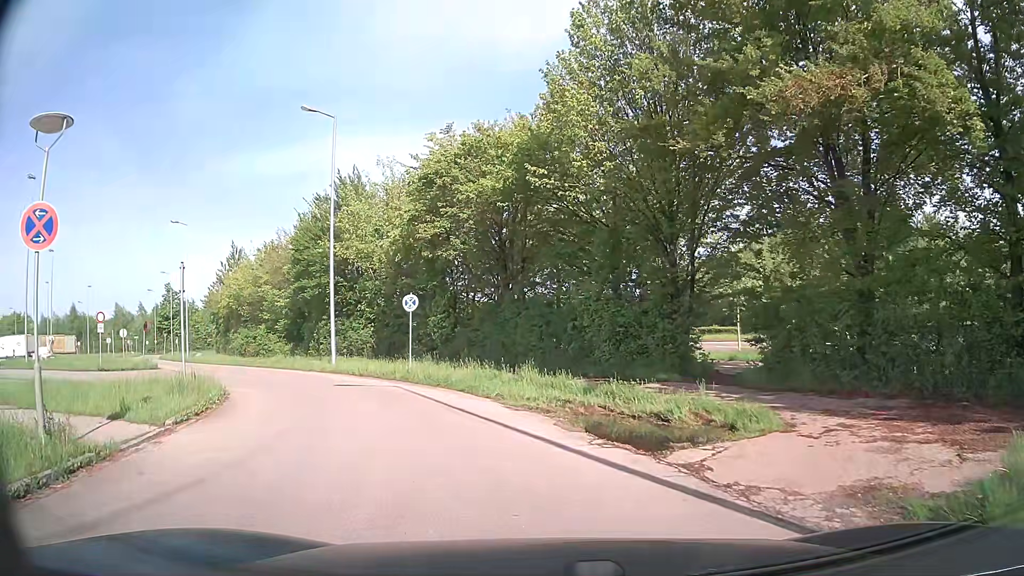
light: Day
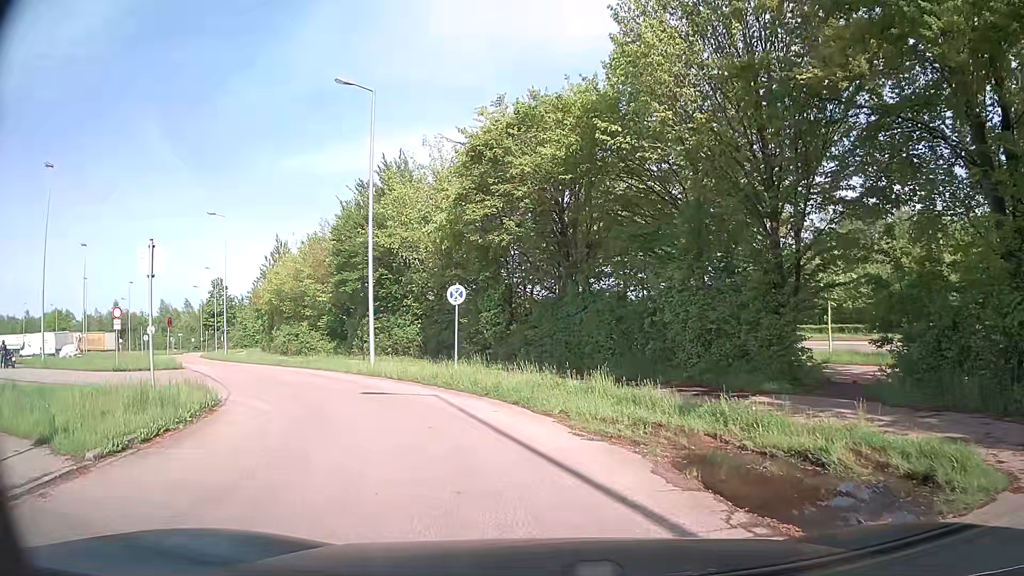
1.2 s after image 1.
(-0.2, +3.7) m; -5°
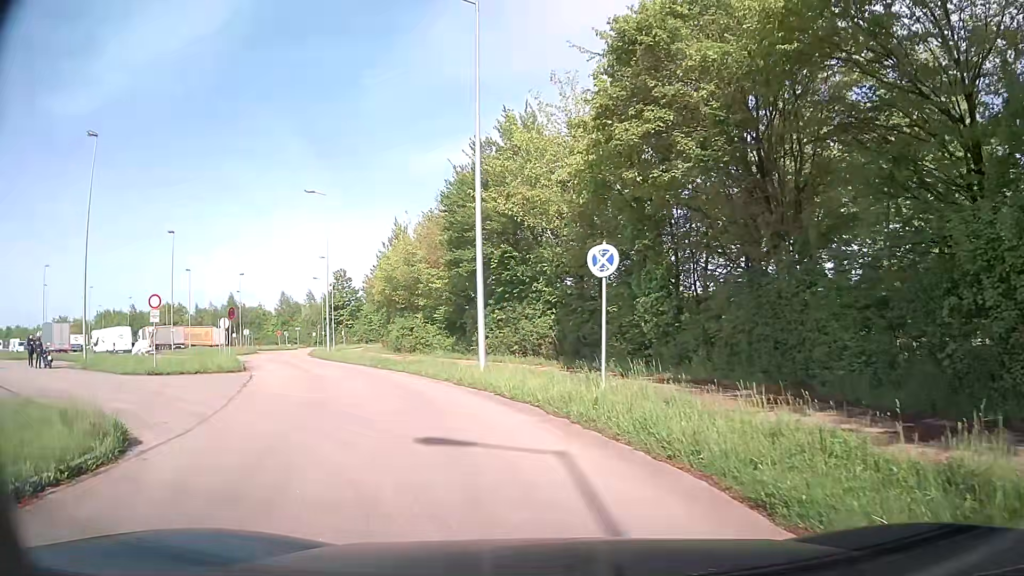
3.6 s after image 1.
(-0.7, +8.3) m; -11°
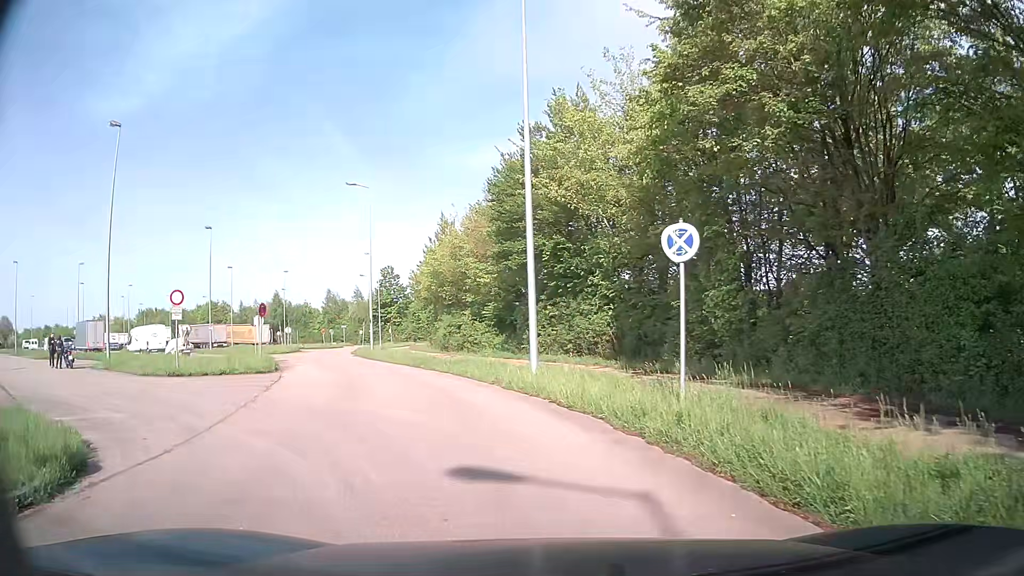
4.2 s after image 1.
(-0.1, +2.1) m; -4°
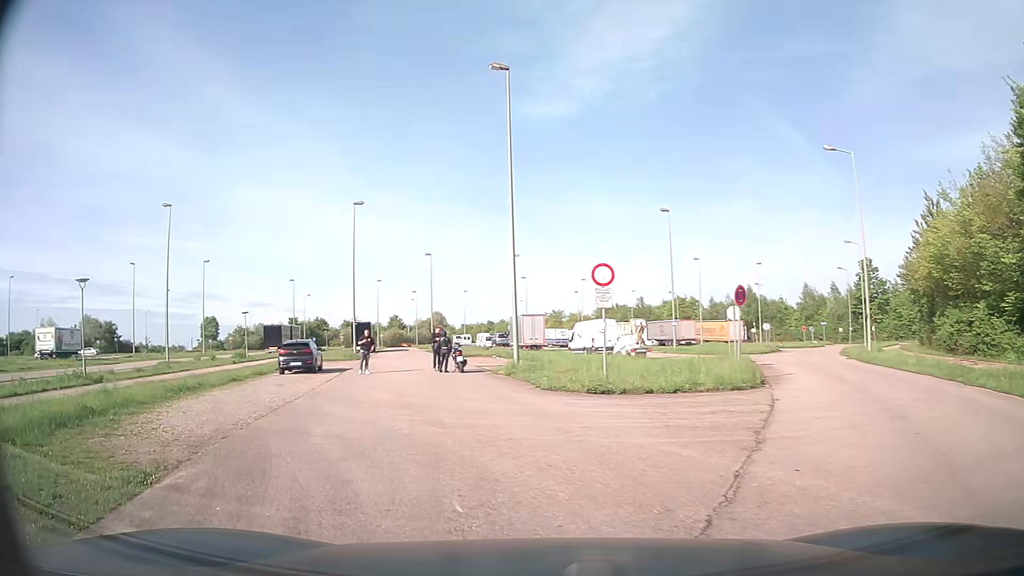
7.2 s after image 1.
(-2.7, +8.5) m; -40°
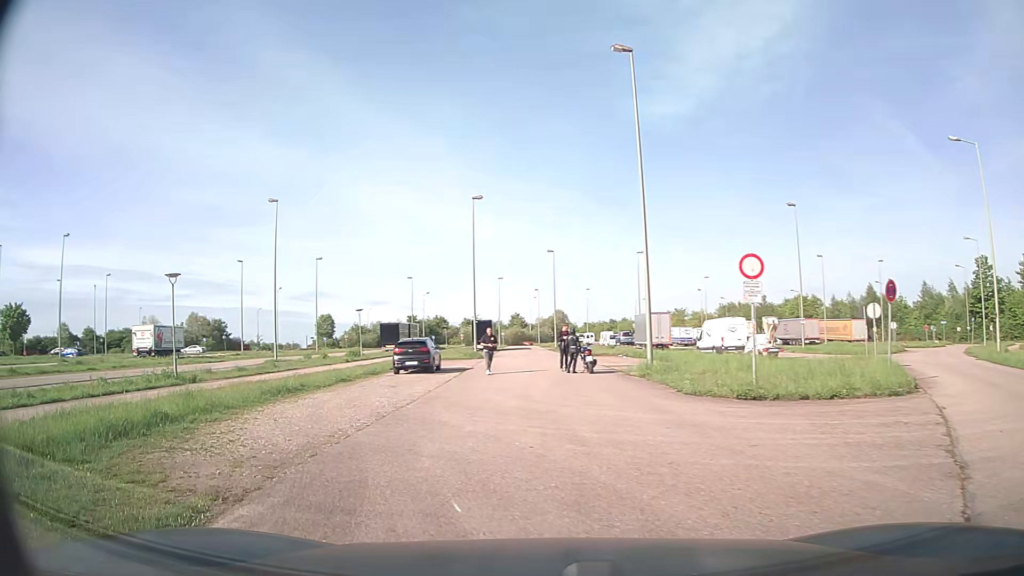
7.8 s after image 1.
(-0.2, +1.8) m; -11°
